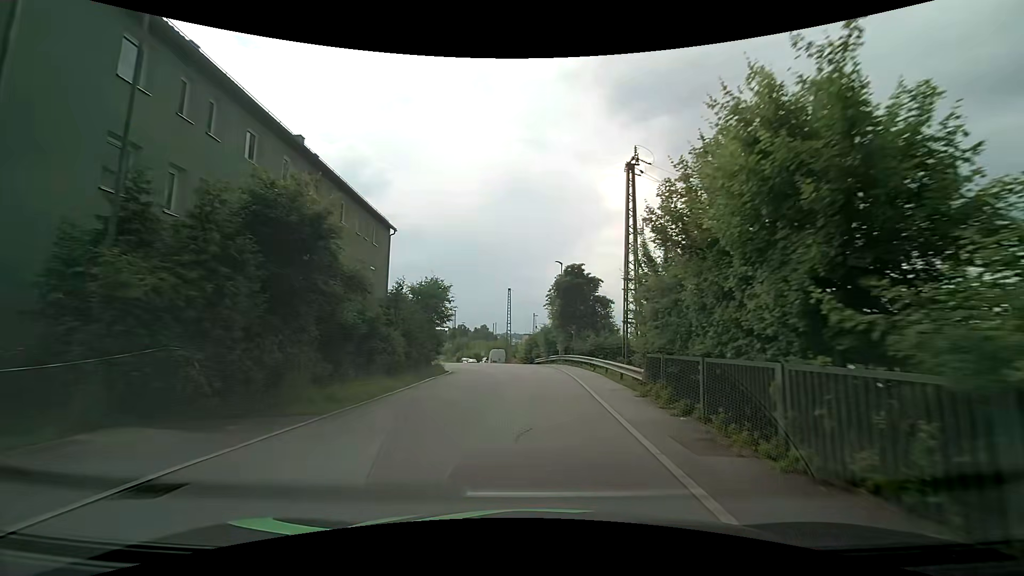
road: residential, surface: asphalt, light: Day
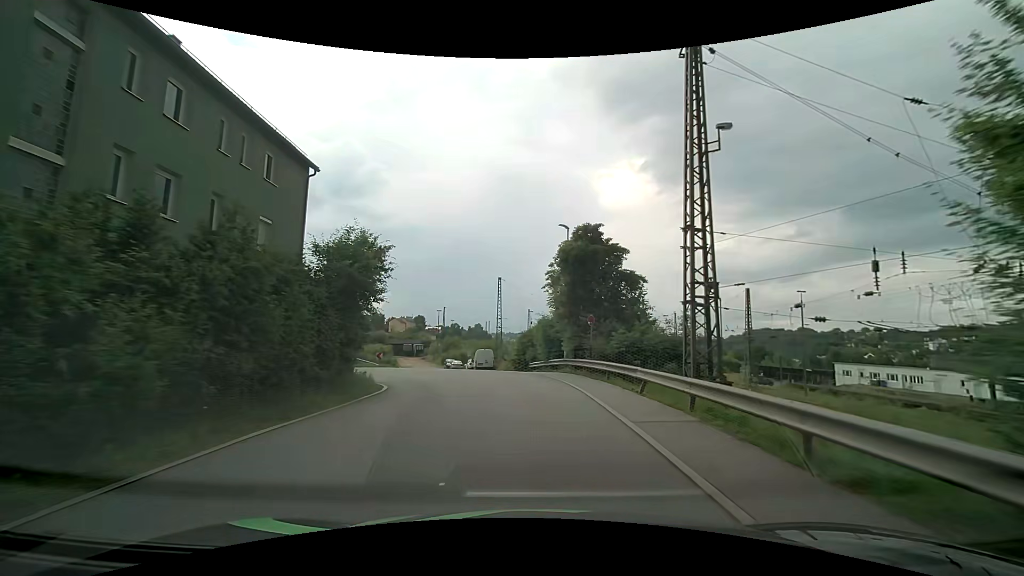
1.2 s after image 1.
(0.0, +12.2) m; +1°
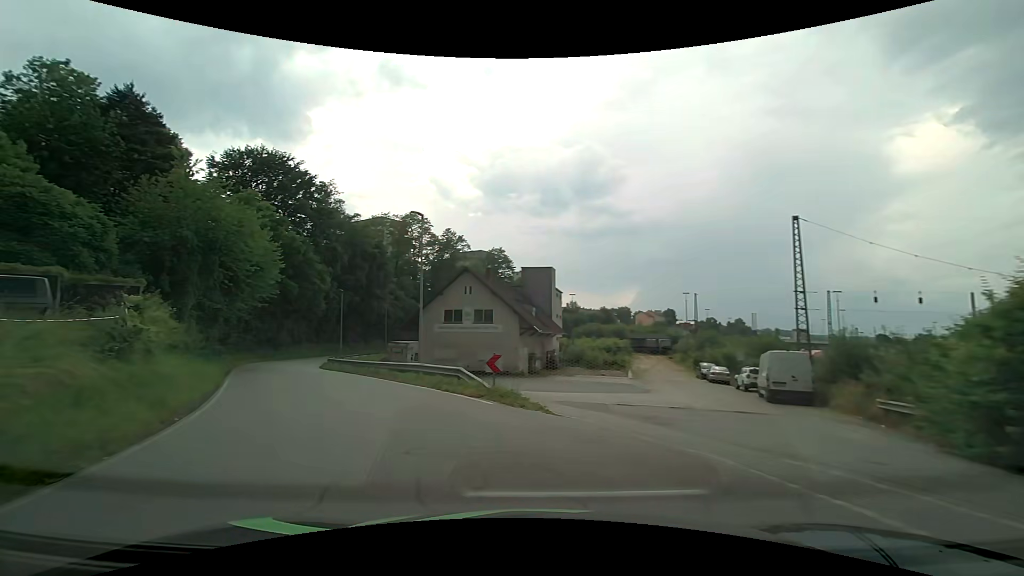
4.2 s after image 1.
(-3.7, +26.8) m; -29°
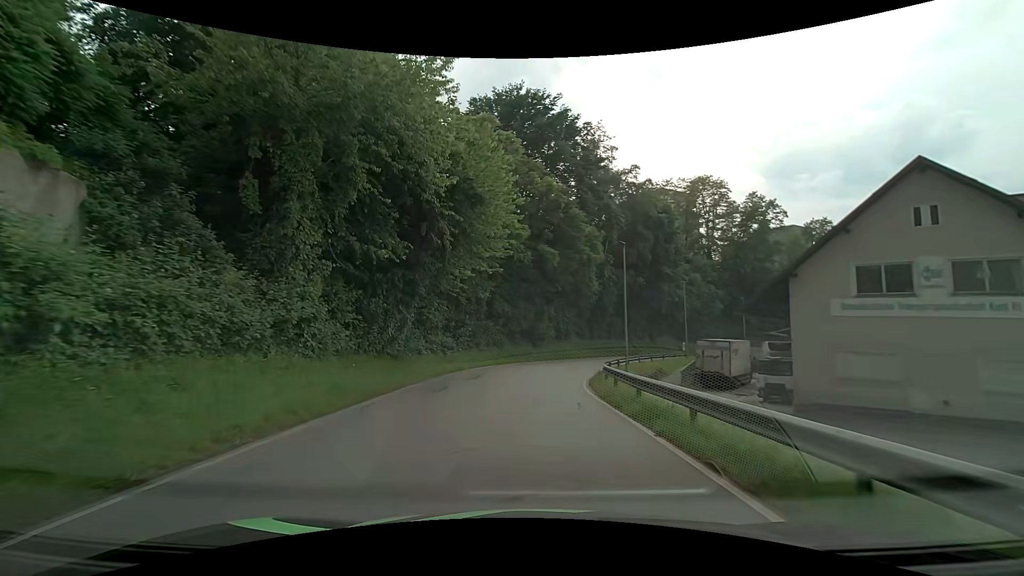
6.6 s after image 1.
(-8.1, +22.3) m; -31°
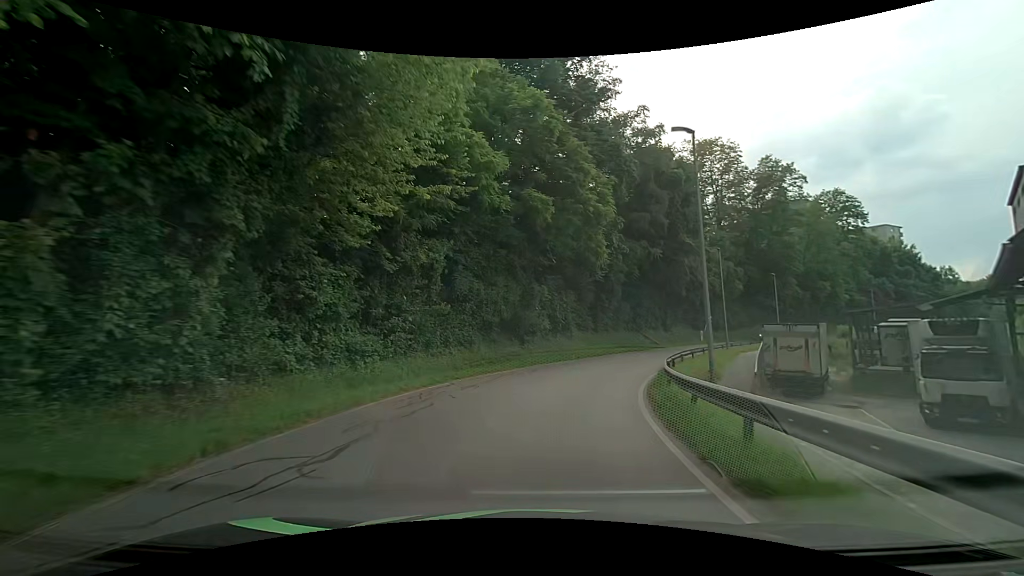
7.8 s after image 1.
(+0.1, +13.9) m; +2°
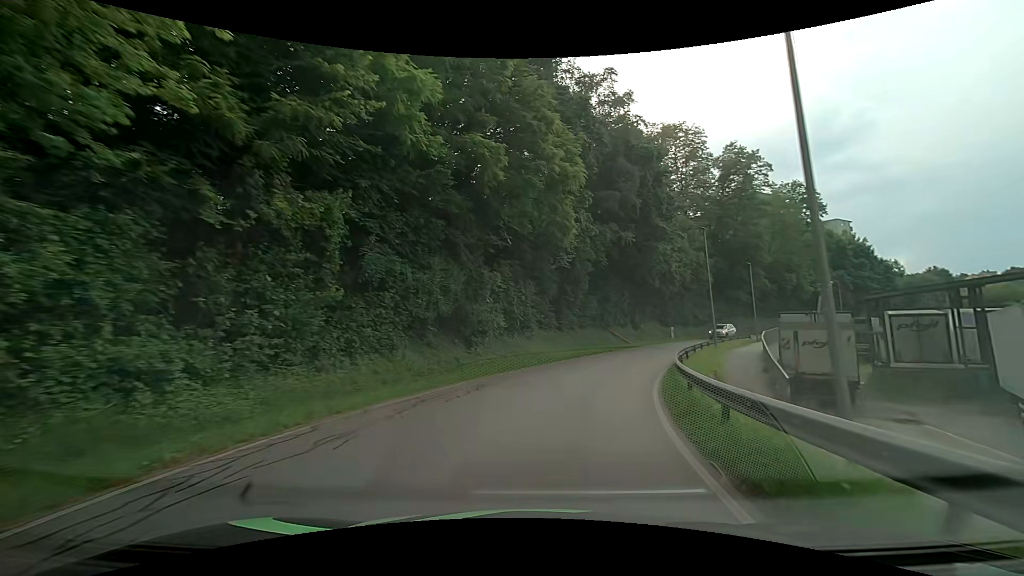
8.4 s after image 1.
(+0.2, +7.2) m; +4°
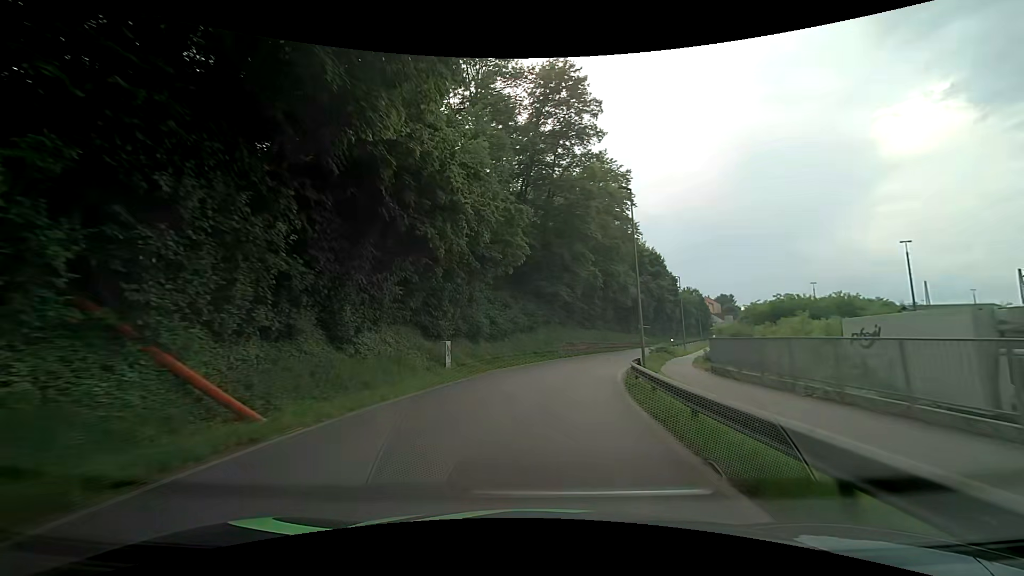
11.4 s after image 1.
(+9.1, +35.5) m; +24°
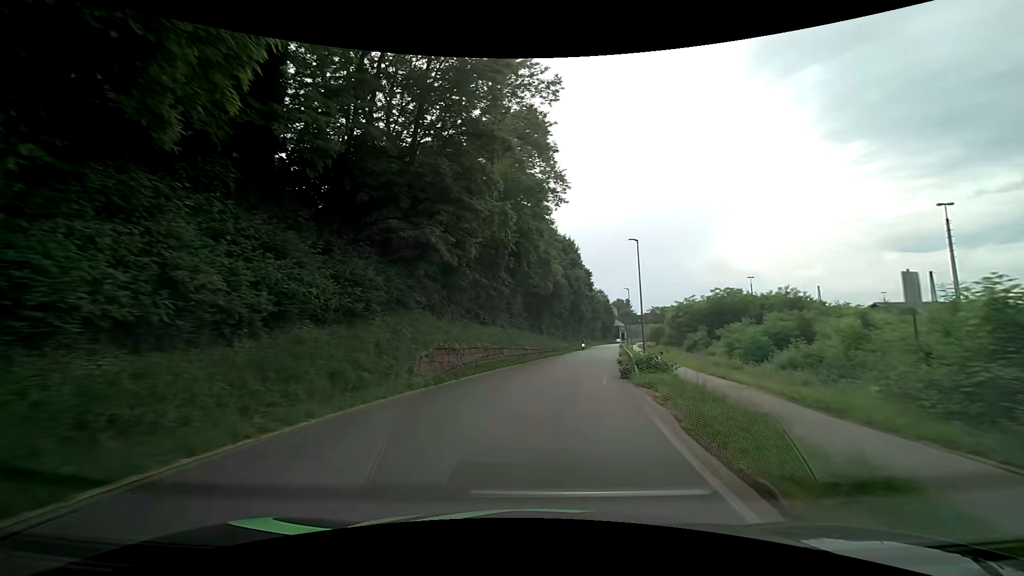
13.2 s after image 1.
(+2.2, +23.5) m; +12°
(0, +10) (+2, +20) (+3, +30) (+5, +40) (+7, +49) (+8, +59) (+10, +69) (+12, +79) (+13, +89) (+15, +99) m
